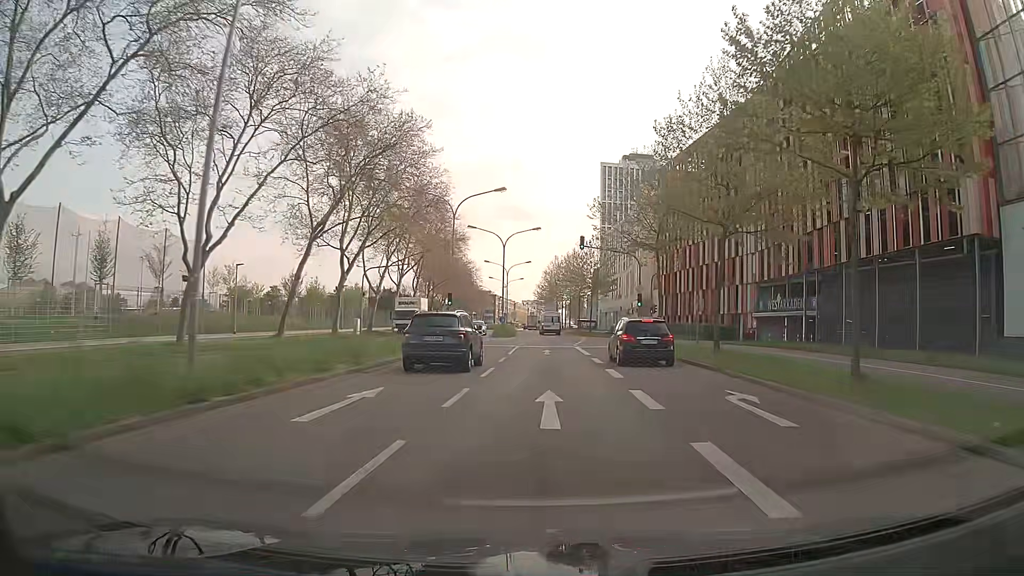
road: secondary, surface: asphalt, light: Day
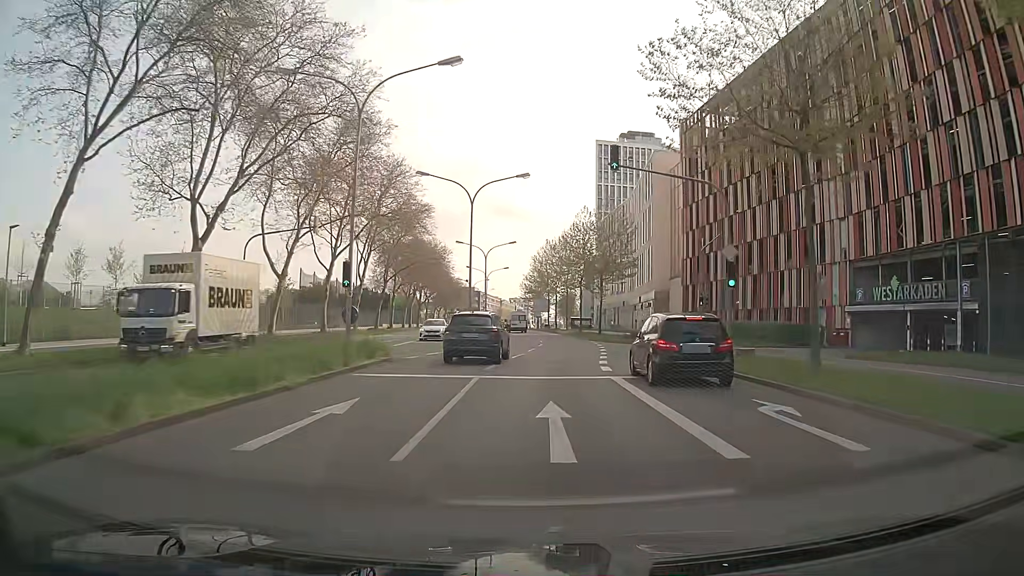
(0.0, +22.2) m; 0°
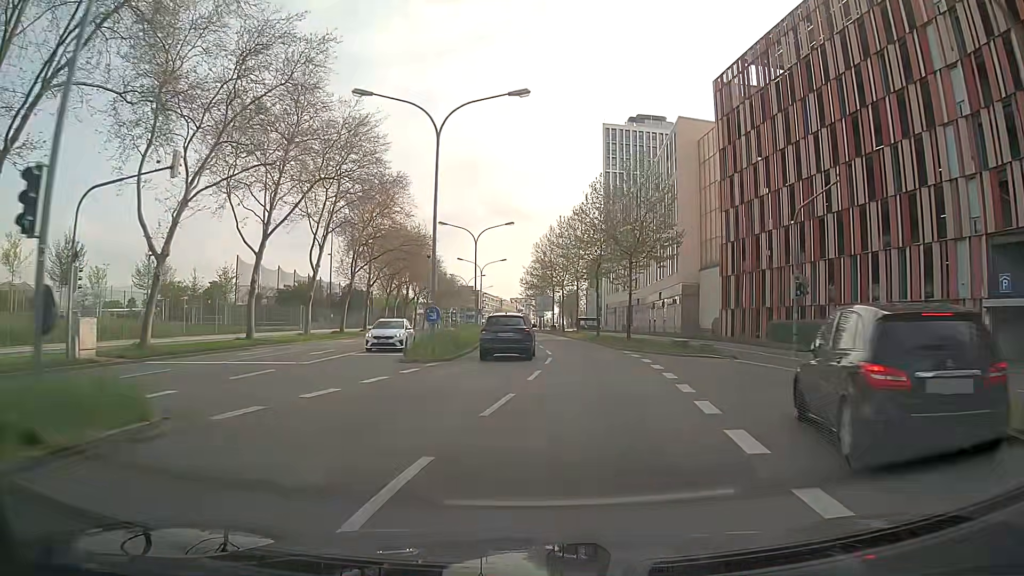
(+0.1, +14.9) m; +1°
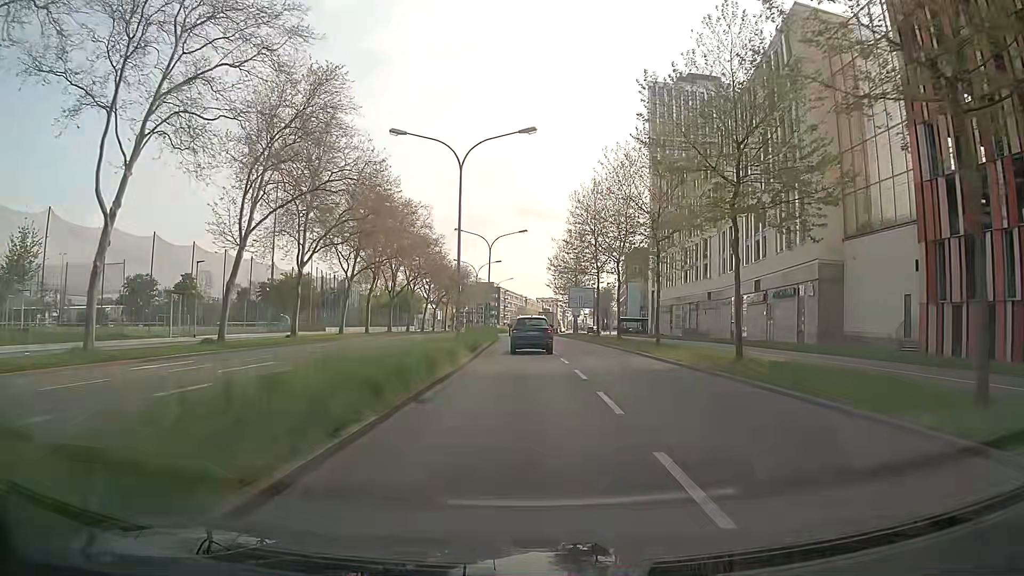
(-0.8, +29.7) m; -3°
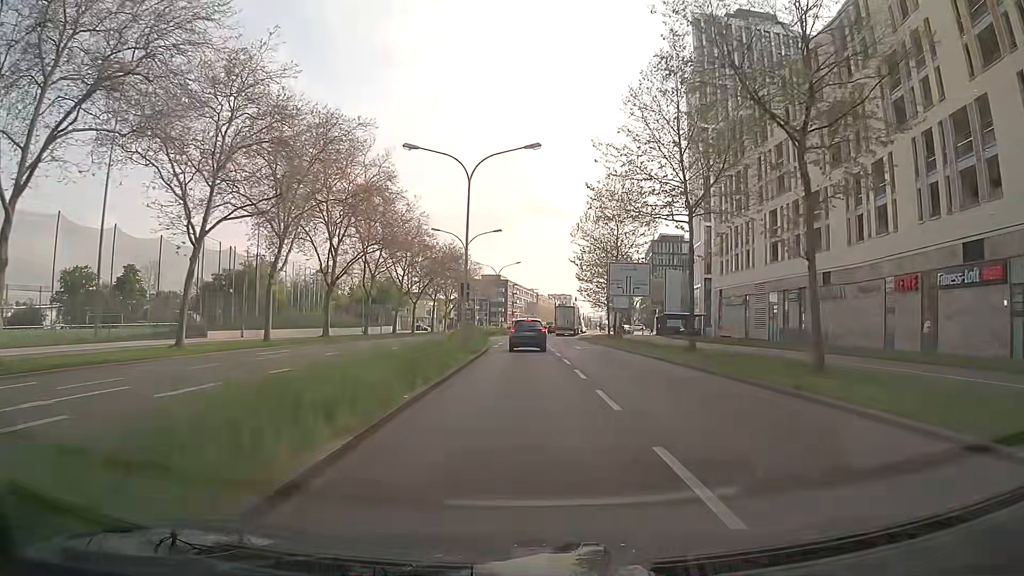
(-0.3, +29.8) m; -1°
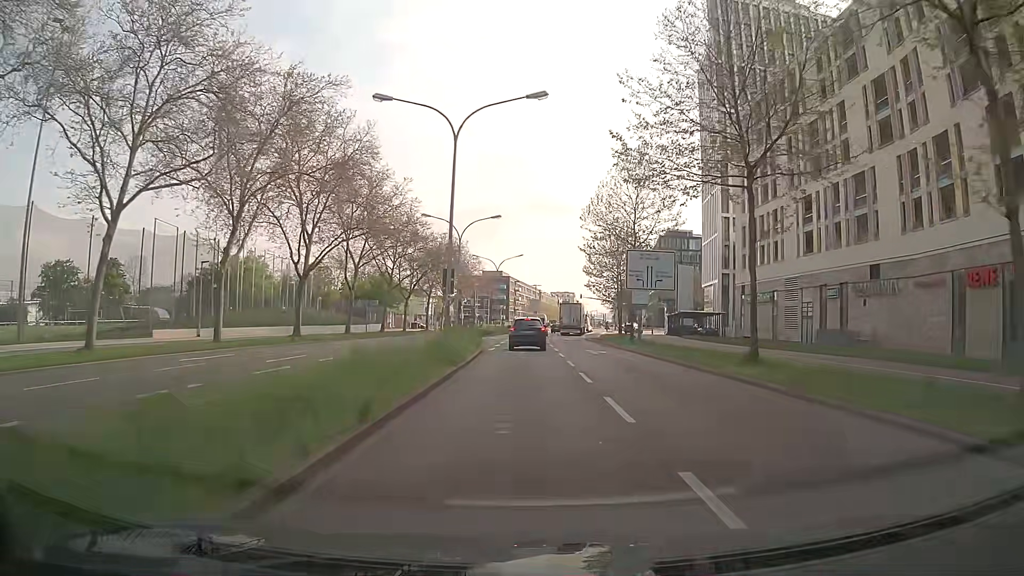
(0.0, +7.2) m; 0°
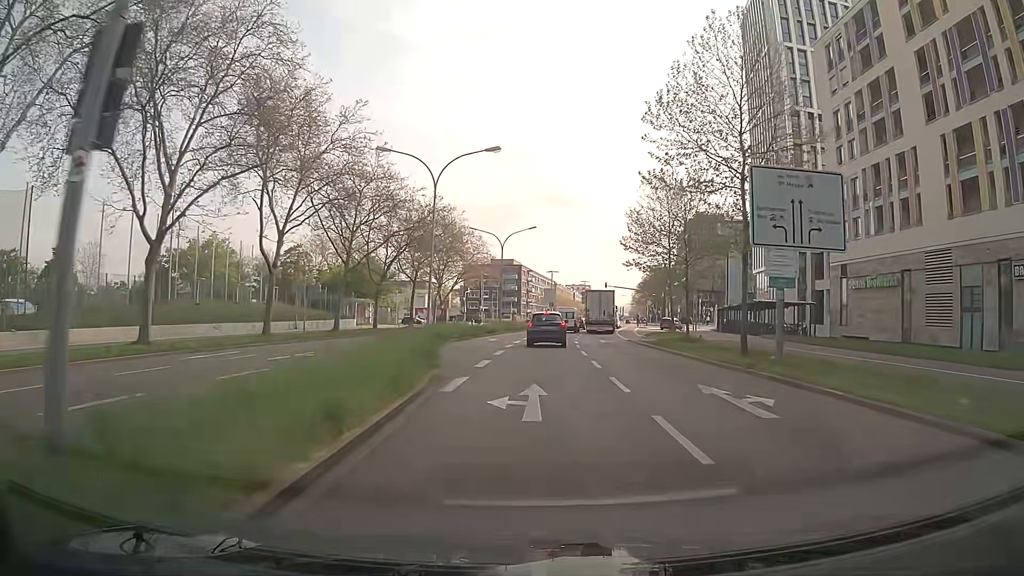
(-0.1, +20.7) m; -1°
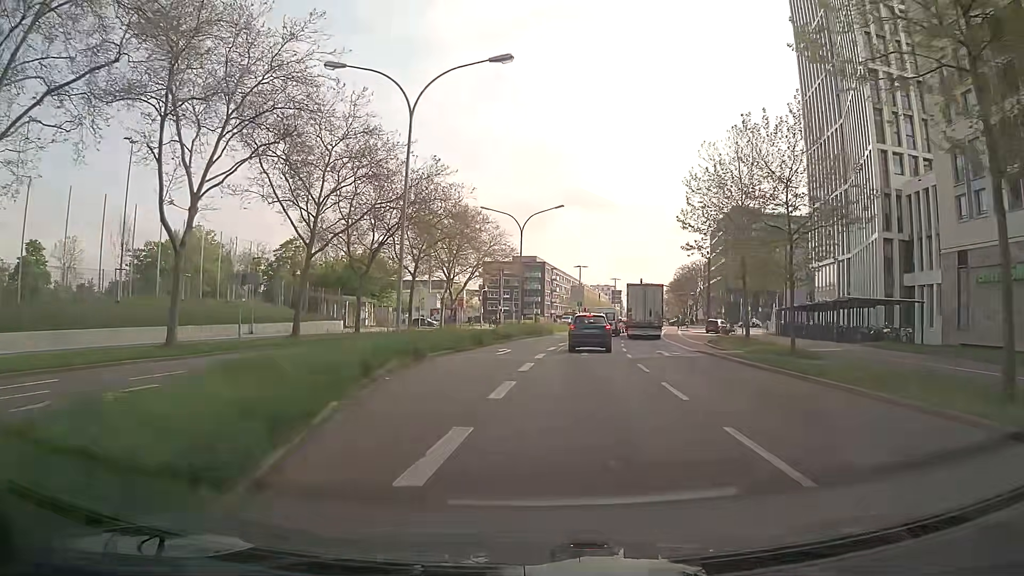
(-0.1, +12.8) m; -2°
